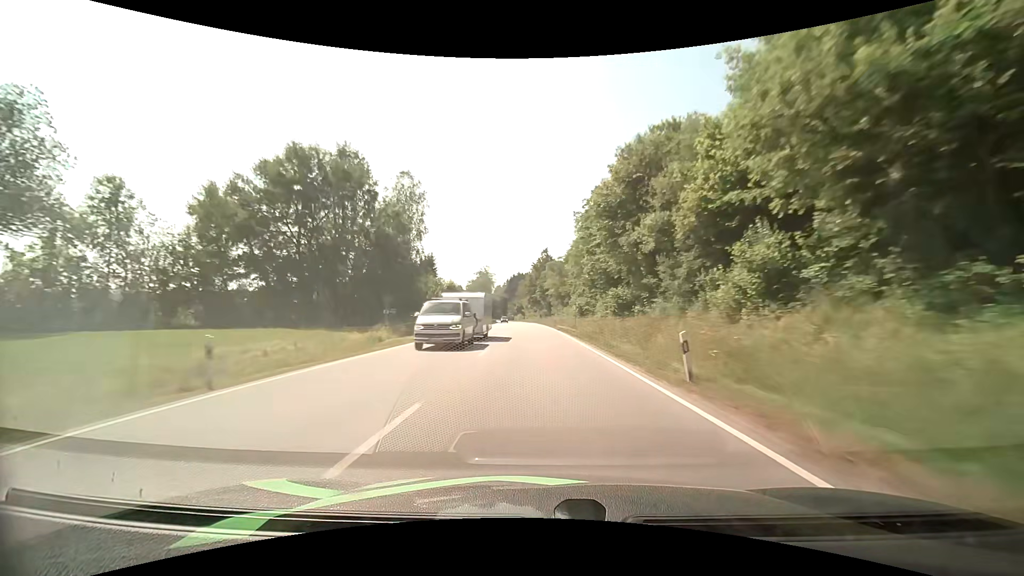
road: primary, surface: asphalt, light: Day
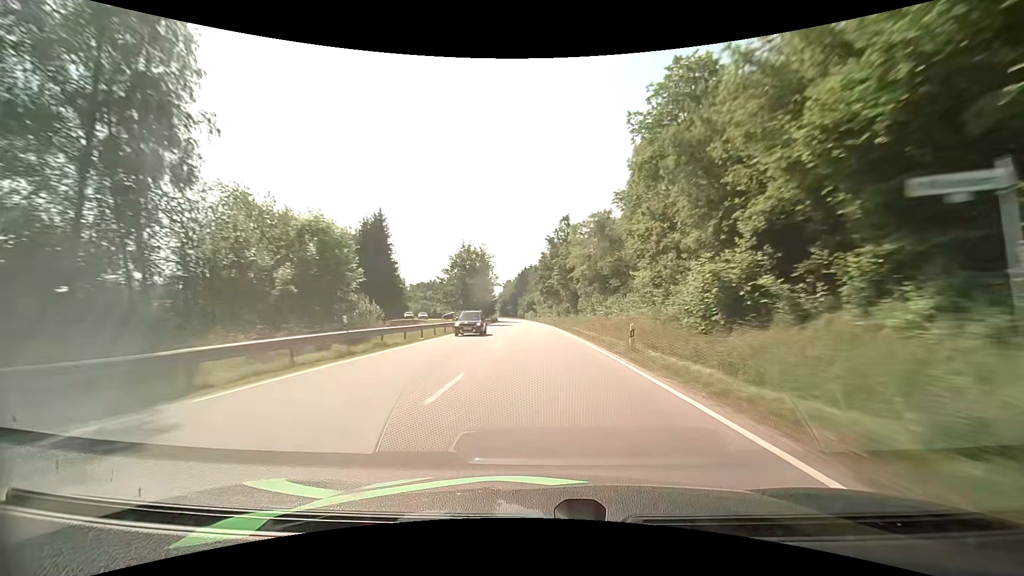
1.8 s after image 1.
(-0.6, +45.0) m; -2°
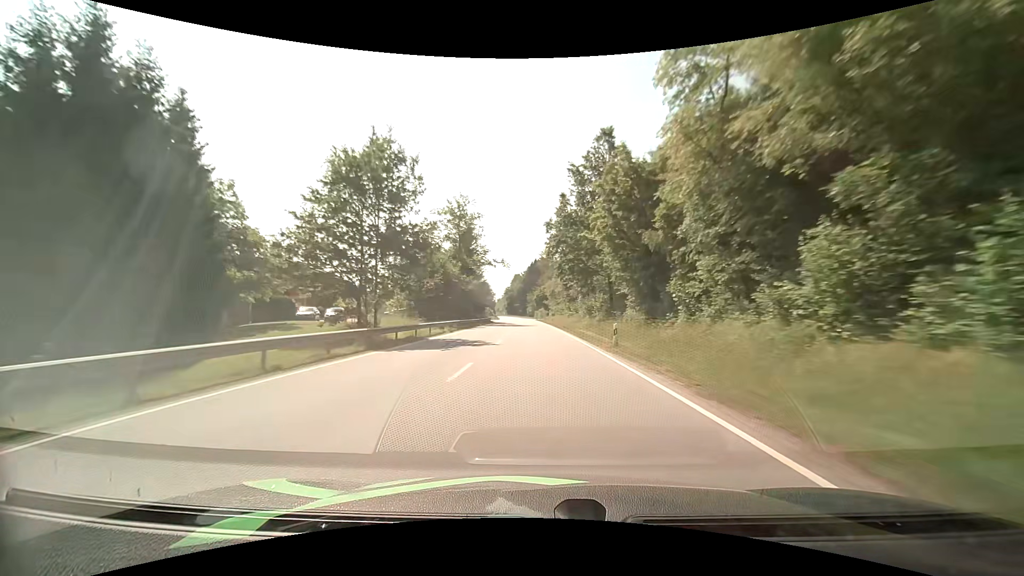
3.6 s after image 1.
(-0.4, +45.7) m; -1°
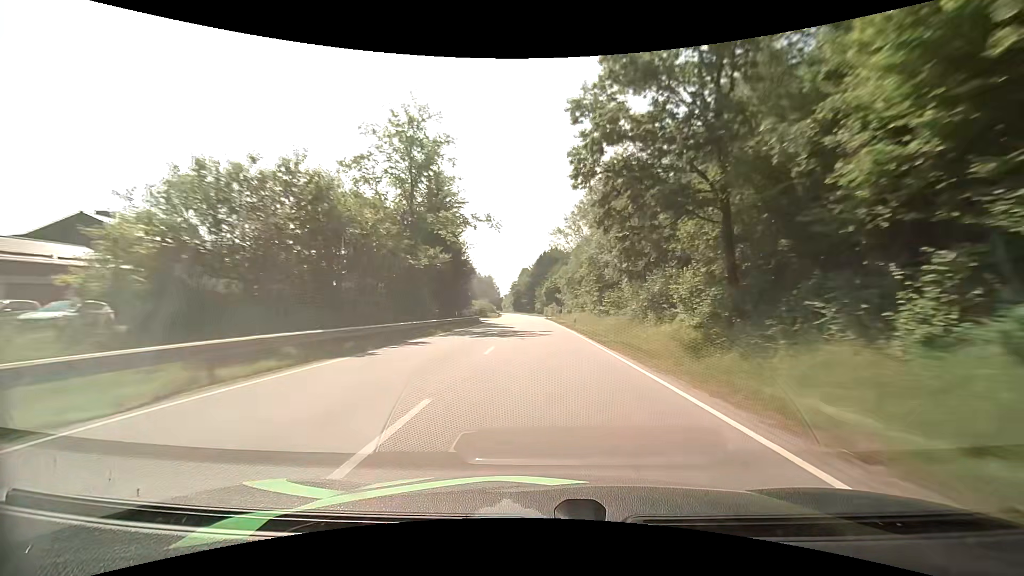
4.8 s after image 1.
(-0.2, +30.3) m; -1°
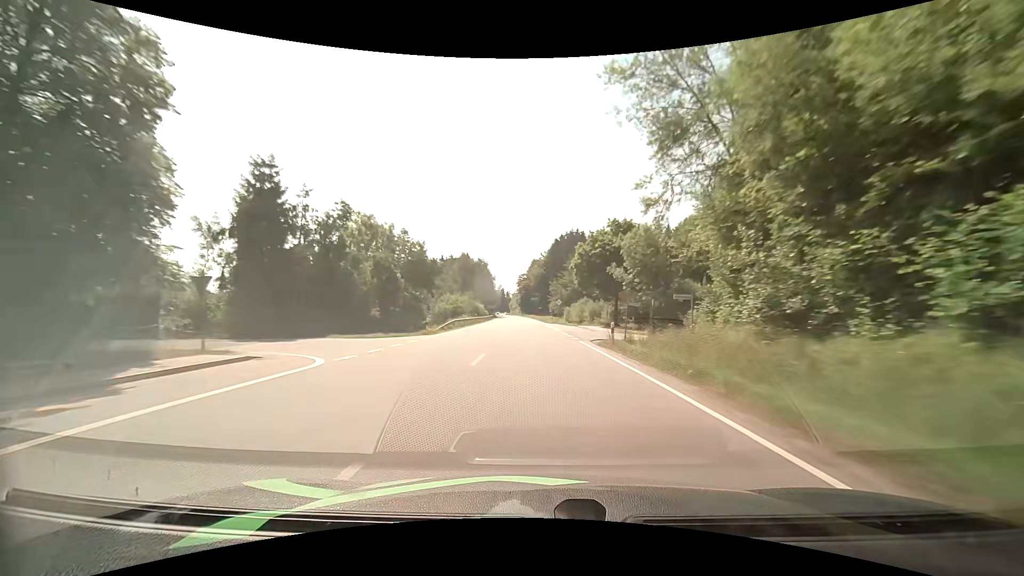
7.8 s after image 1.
(-0.7, +75.0) m; -1°
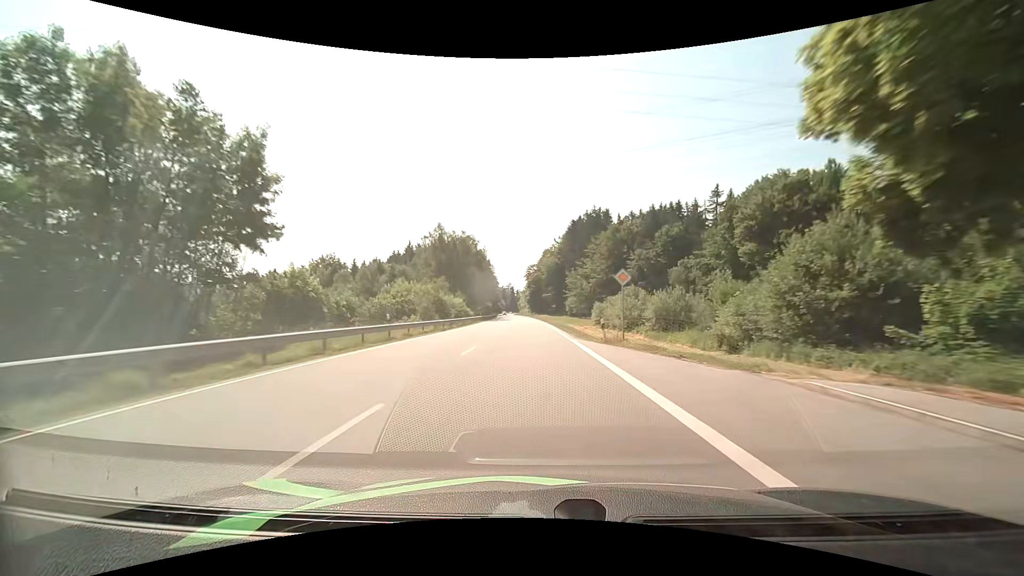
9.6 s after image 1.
(-0.5, +45.3) m; -2°
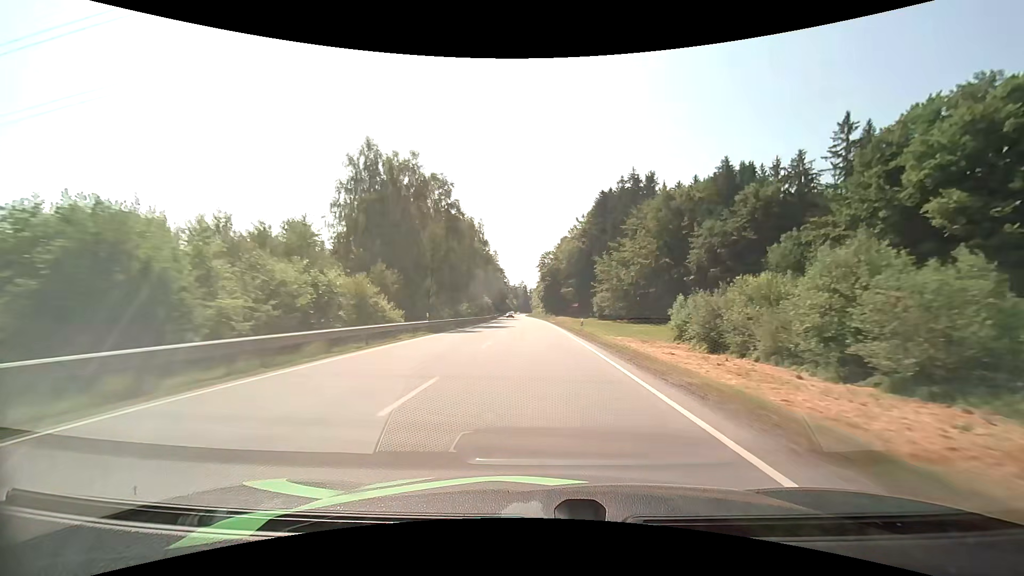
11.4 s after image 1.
(-0.6, +45.0) m; -1°
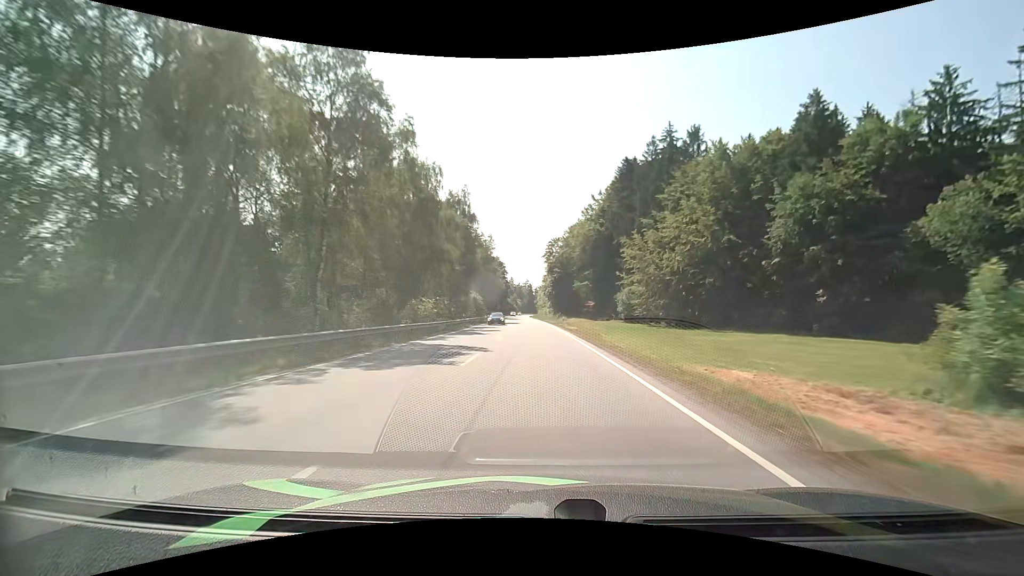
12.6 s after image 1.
(-0.1, +29.9) m; -1°
(0, +10) (0, +20) (0, +30) (0, +40) (-1, +50) (-1, +60) (-1, +70) (-1, +80) (-2, +90) (-2, +100) m
